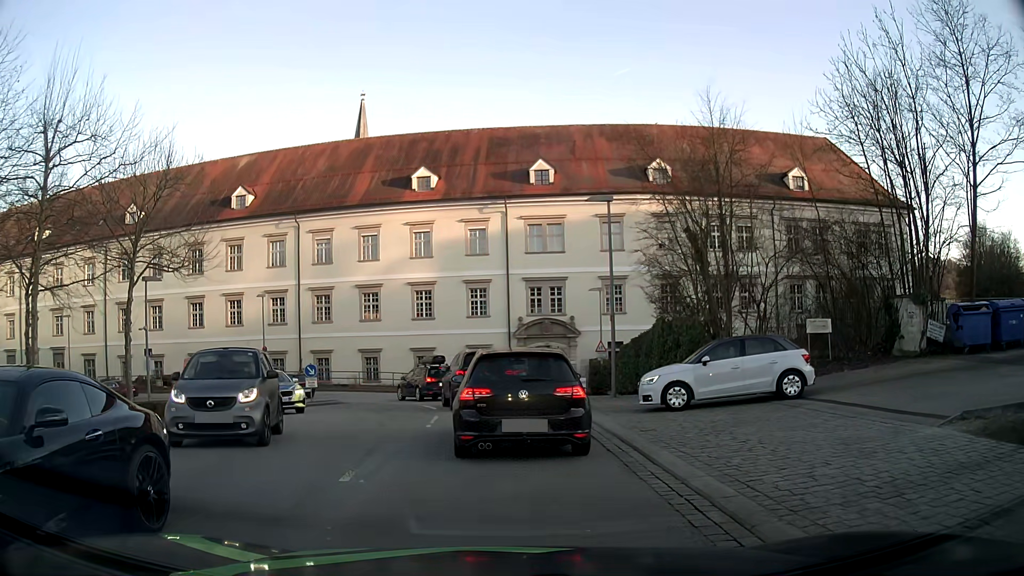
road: tertiary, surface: asphalt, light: Day
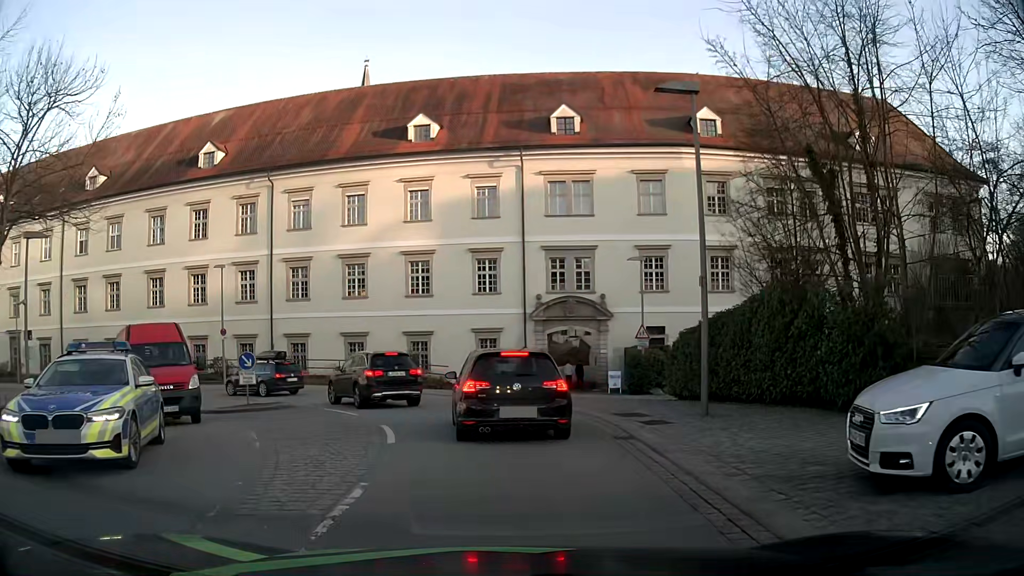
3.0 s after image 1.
(0.0, +9.5) m; 0°
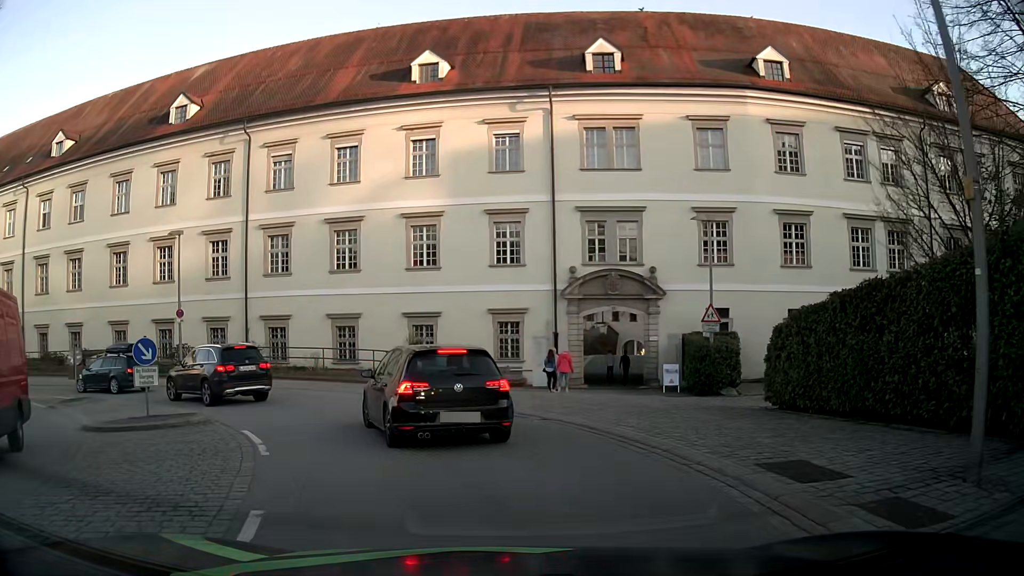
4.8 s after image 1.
(-0.1, +7.9) m; -2°
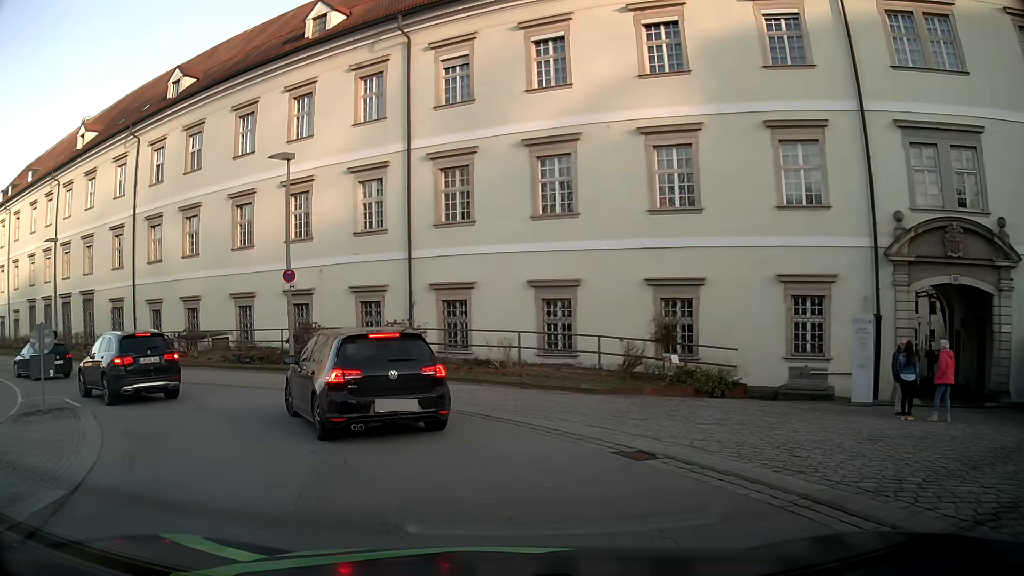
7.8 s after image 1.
(-1.4, +11.5) m; -18°
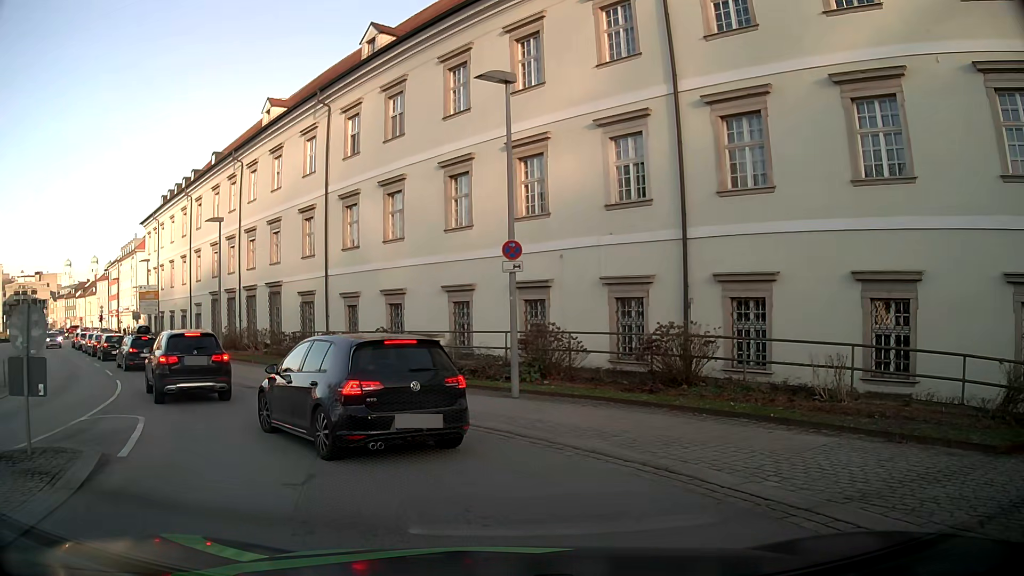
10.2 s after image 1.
(-1.3, +6.8) m; -21°
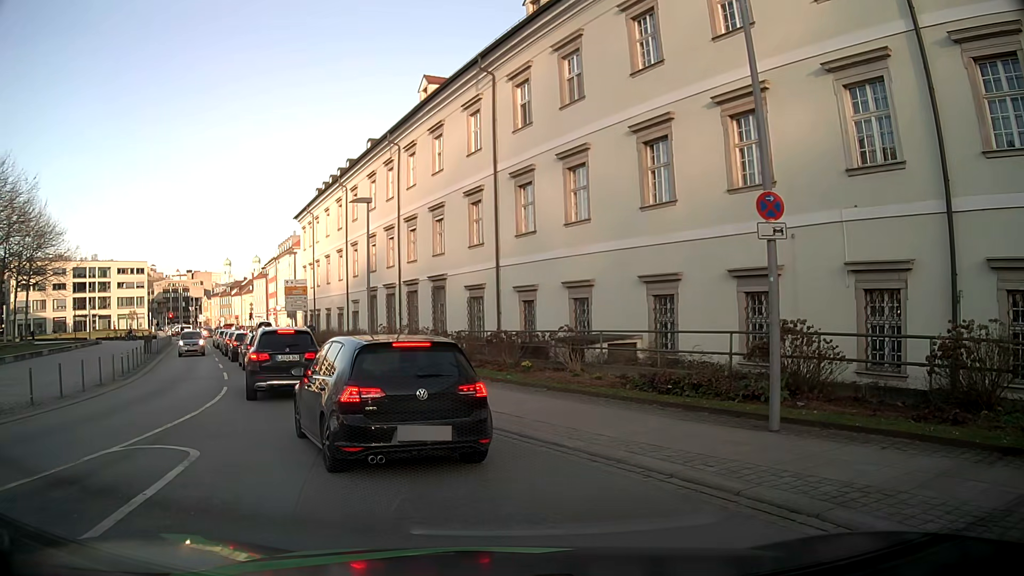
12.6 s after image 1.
(-0.5, +4.7) m; -13°
